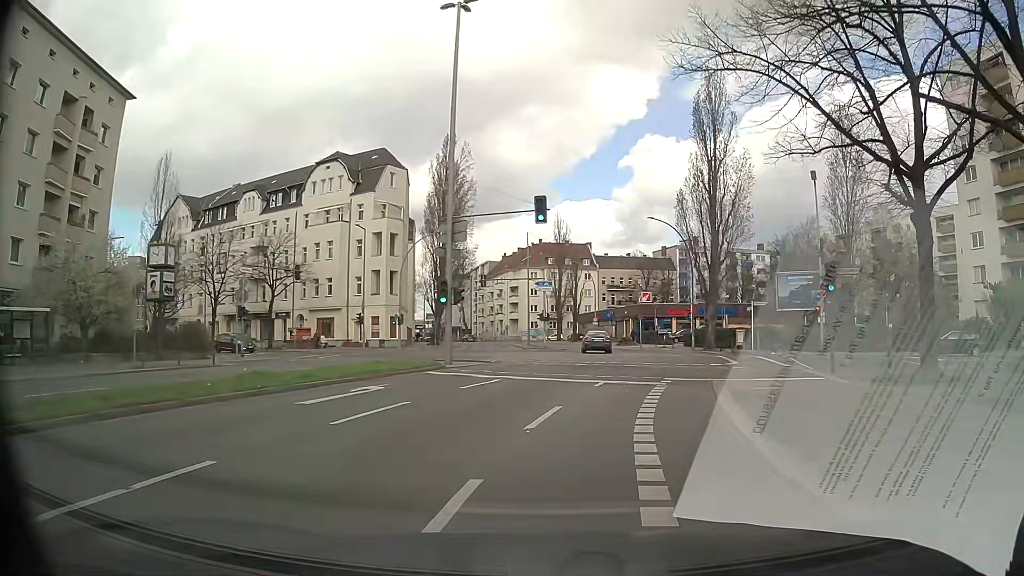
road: secondary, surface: asphalt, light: Day
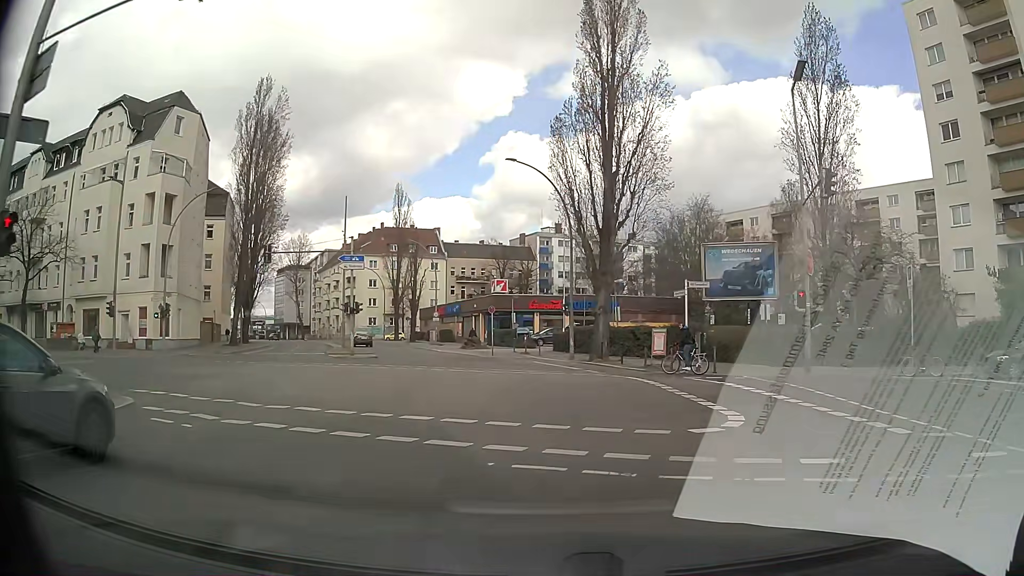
(+2.2, +17.8) m; +12°
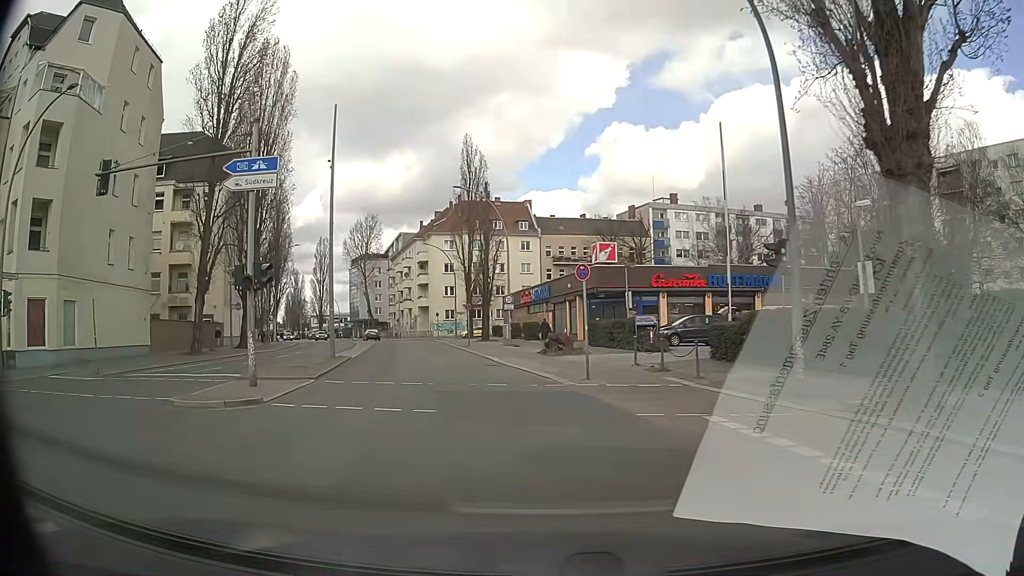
(-1.1, +22.7) m; -8°
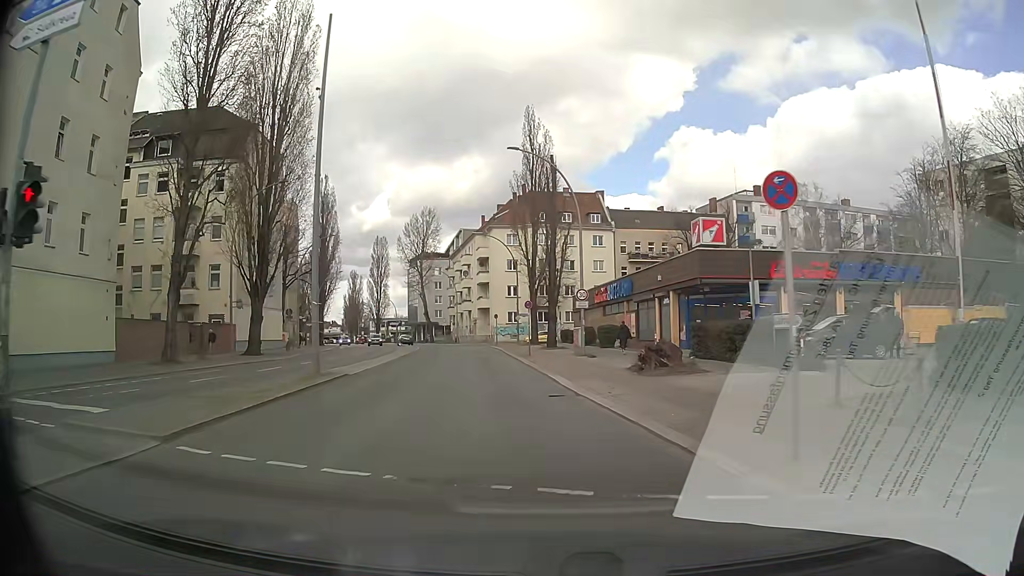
(-0.8, +10.6) m; -7°
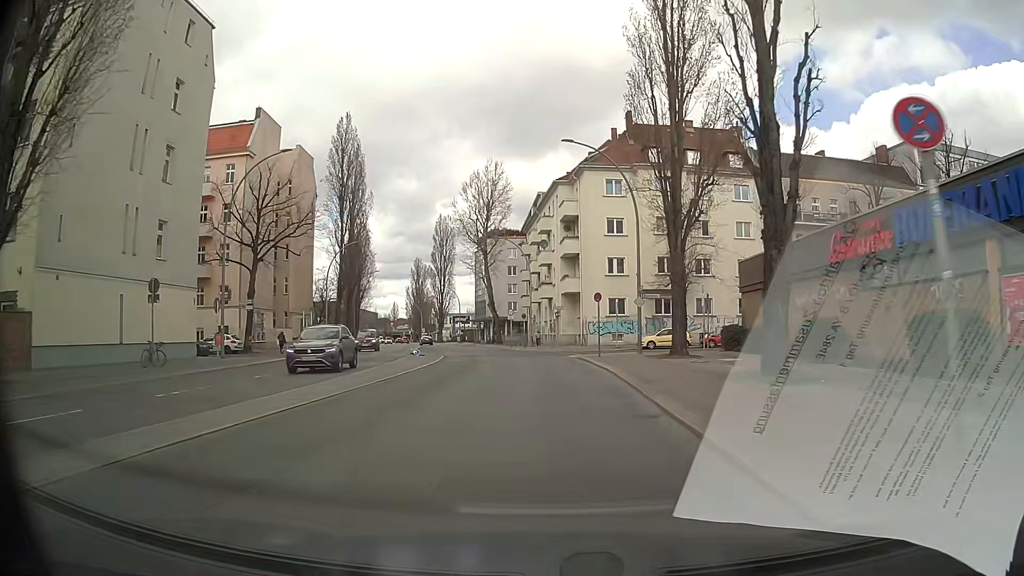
(-2.4, +30.8) m; -7°
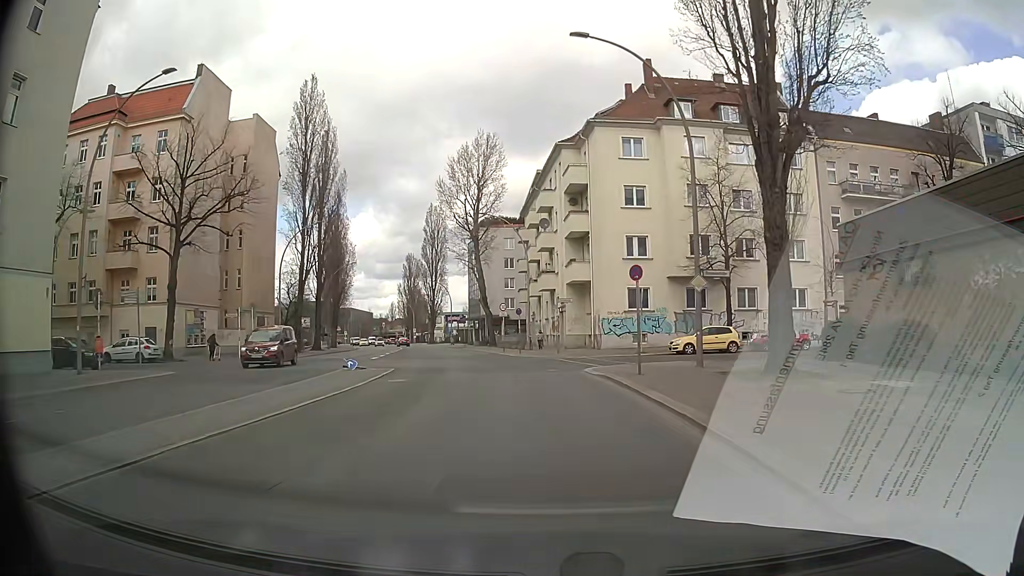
(0.0, +12.1) m; 0°
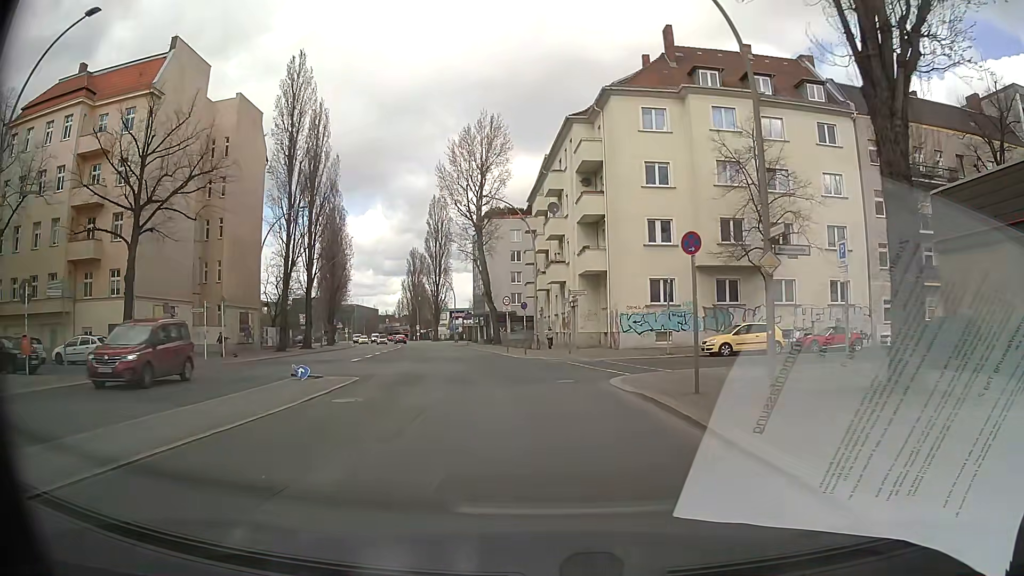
(-0.1, +5.6) m; -1°
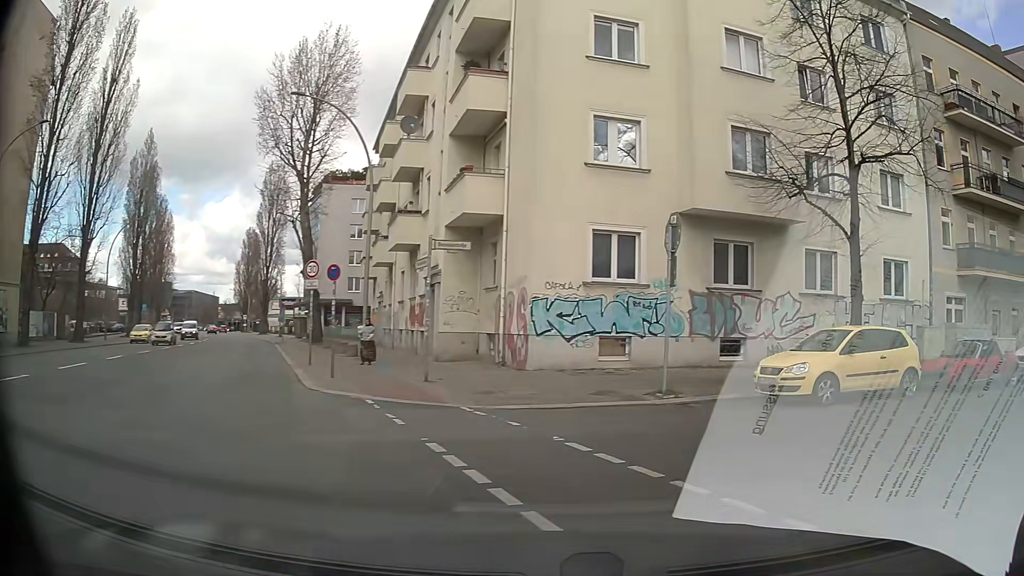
(-0.3, +18.2) m; +13°
(+5, +8) (+14, +12) (+24, +15) (+33, +18) (+43, +21) (+52, +24) (+62, +27) (+71, +31) (+81, +34) (+90, +38) m
